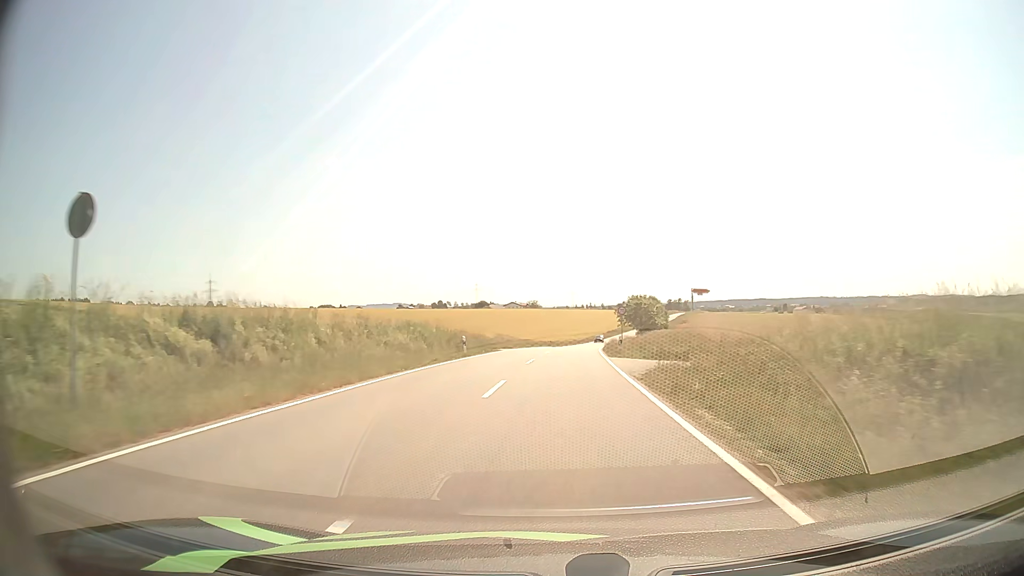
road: tertiary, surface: asphalt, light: Day
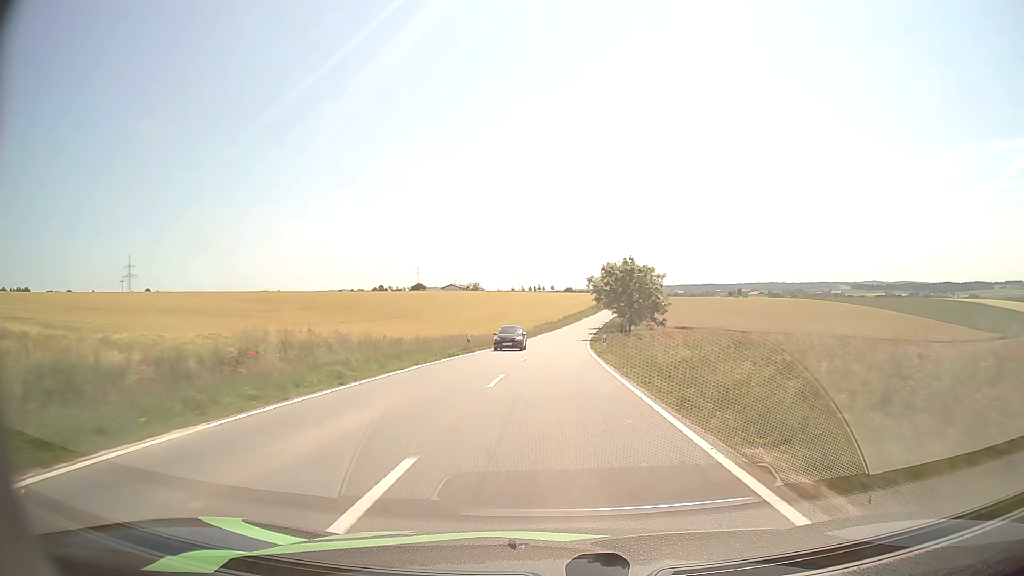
(+1.6, +47.0) m; +4°
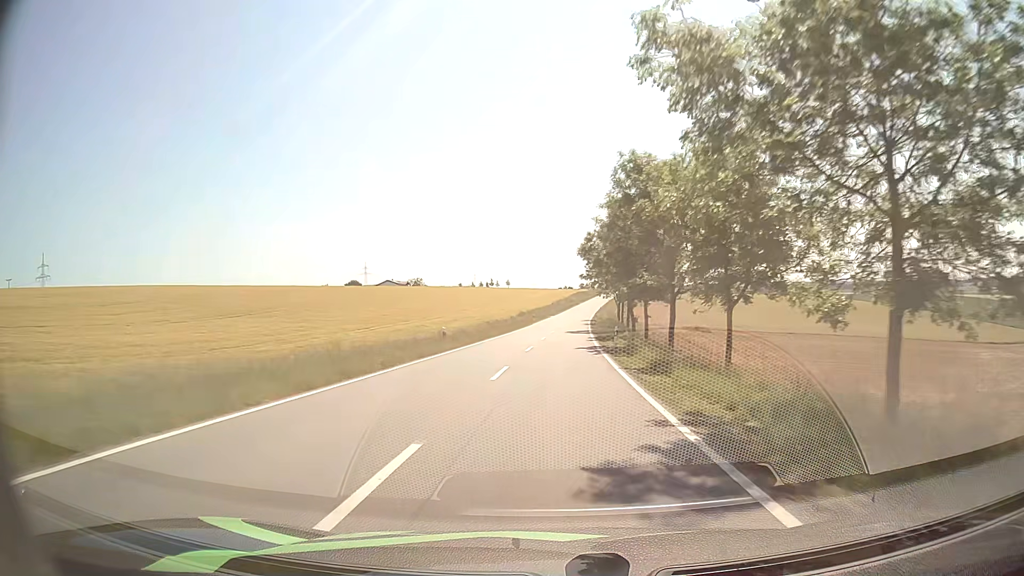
(+1.8, +60.7) m; +3°
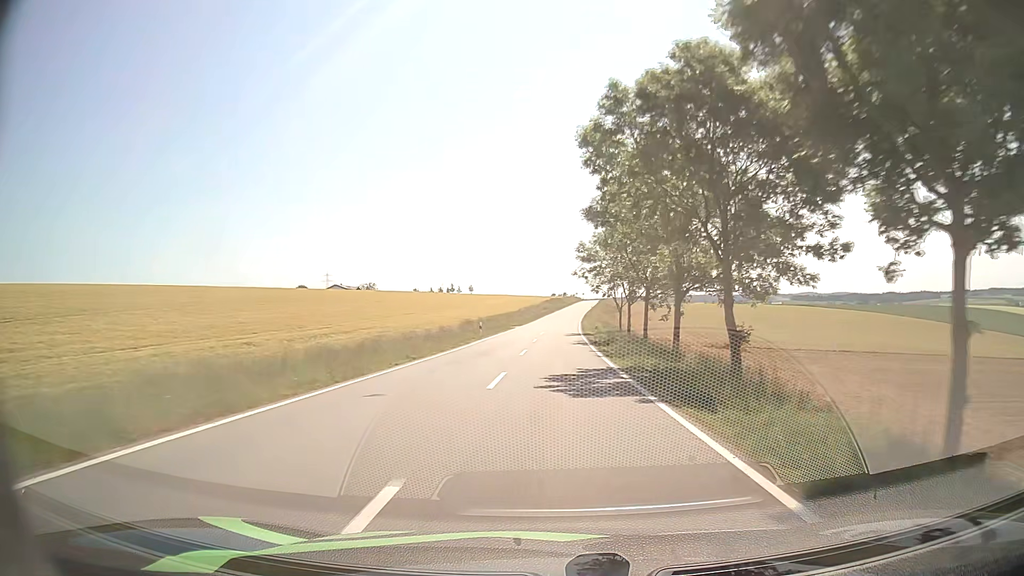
(+0.8, +39.0) m; +2°
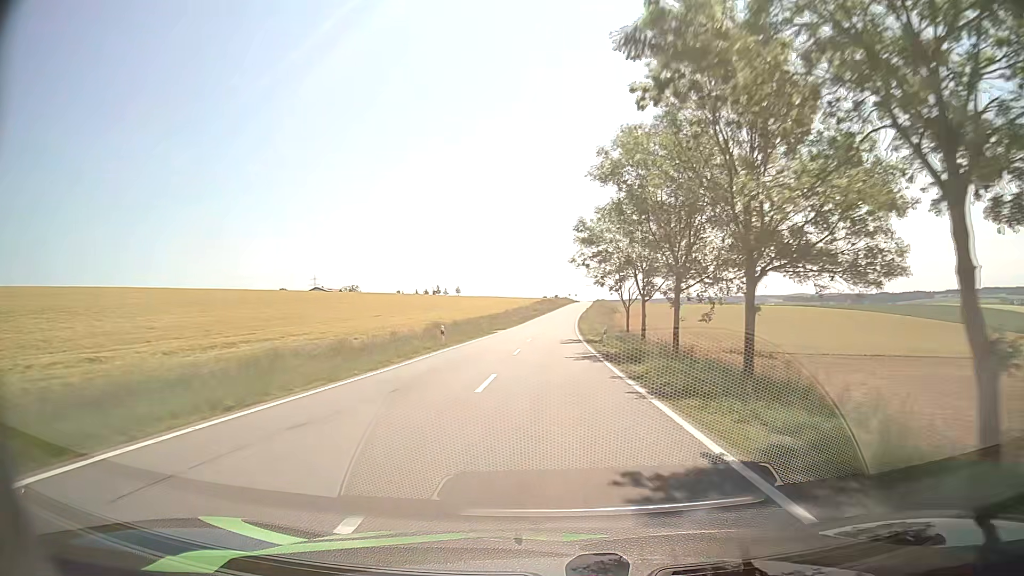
(+0.1, +13.4) m; +1°
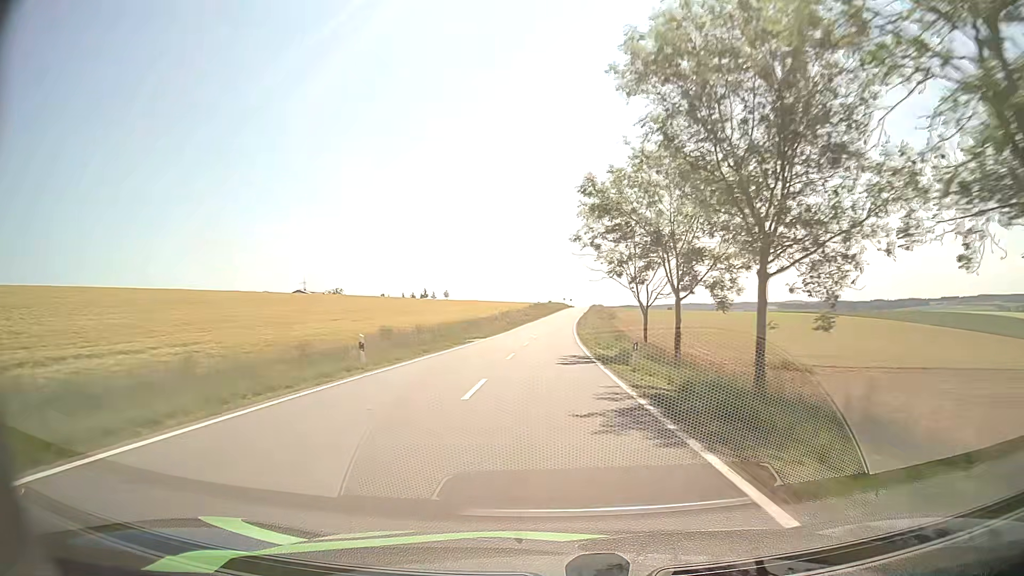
(+0.1, +13.5) m; +1°
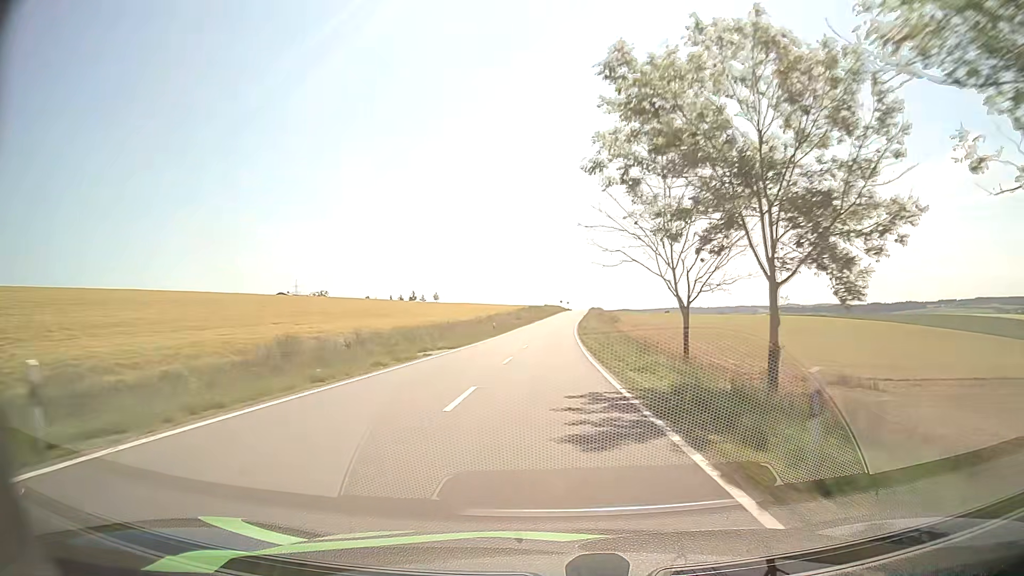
(+0.1, +13.6) m; +1°
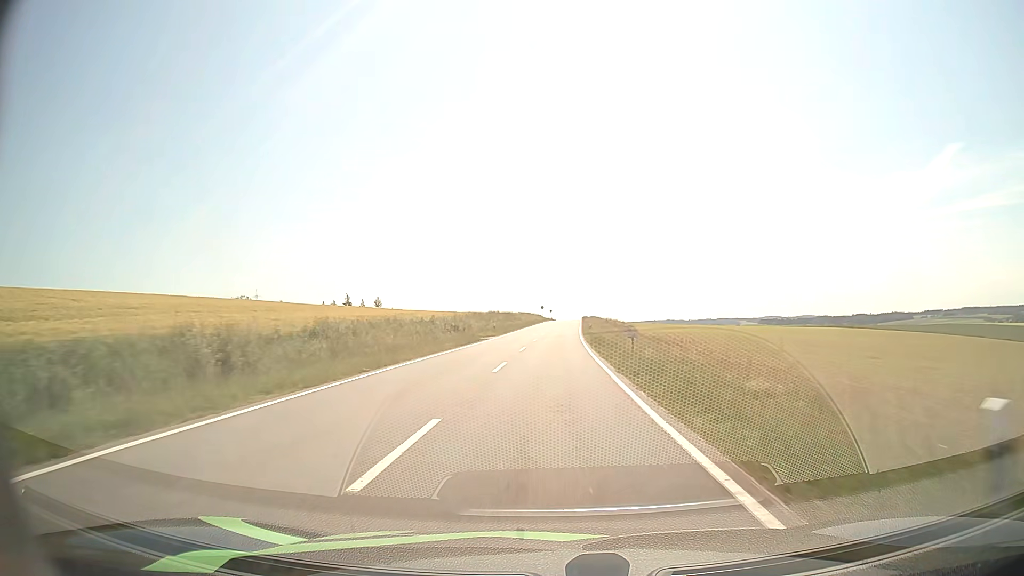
(+0.6, +54.7) m; +2°
(0, +10) (0, +20) (0, +30) (+1, +40) (+1, +50) (+1, +60) (+2, +70) (+2, +80) (+3, +90) (+3, +100) m
